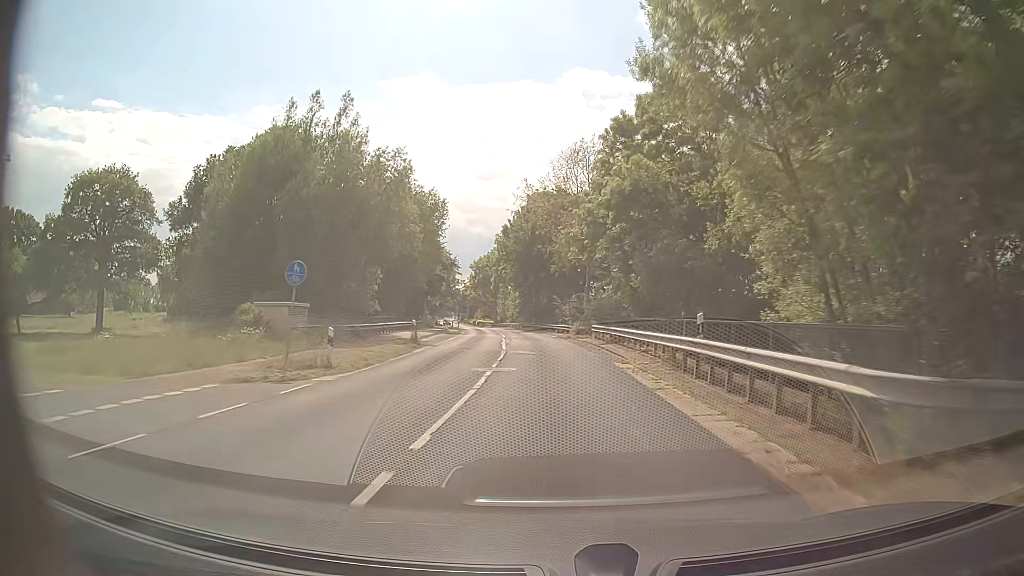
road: secondary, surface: asphalt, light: Day
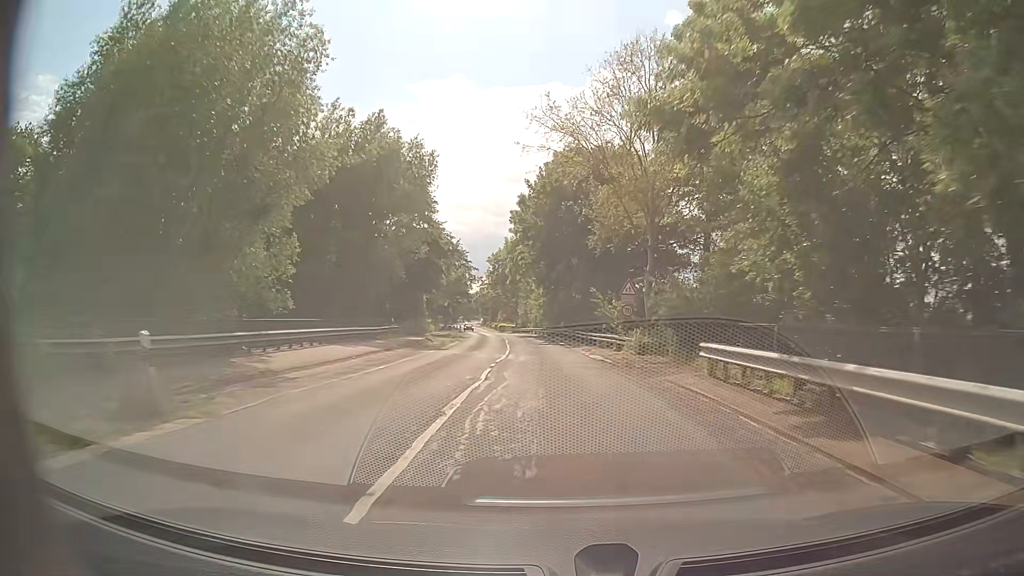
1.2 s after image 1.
(-0.4, +22.2) m; -2°
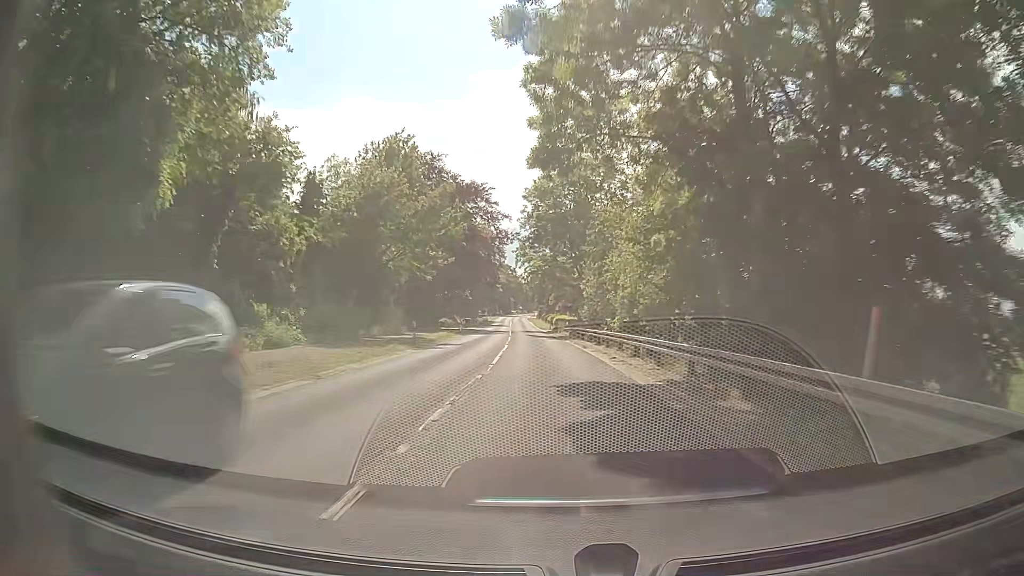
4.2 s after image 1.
(-2.6, +55.7) m; -6°
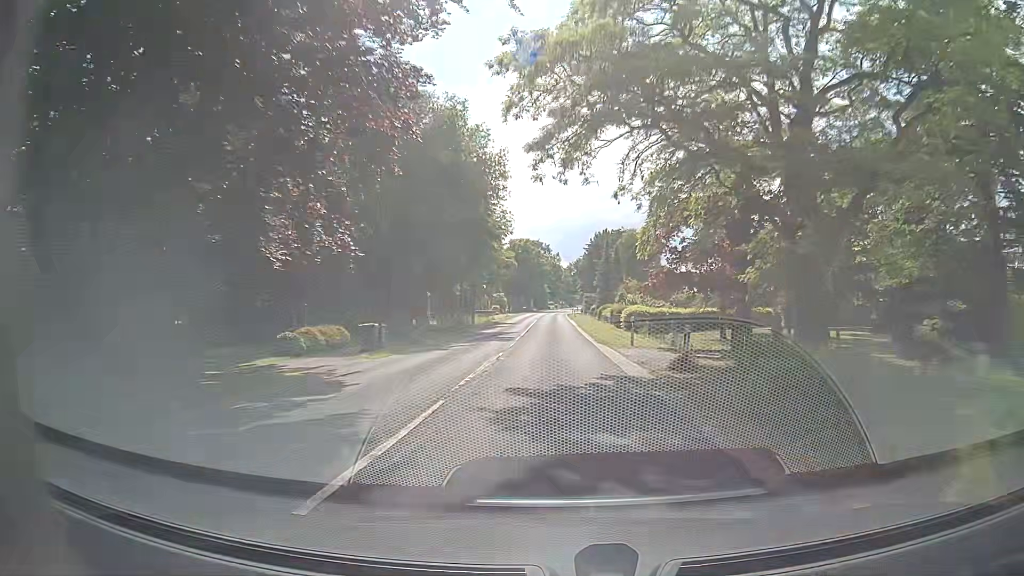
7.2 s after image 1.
(-1.6, +55.9) m; -3°
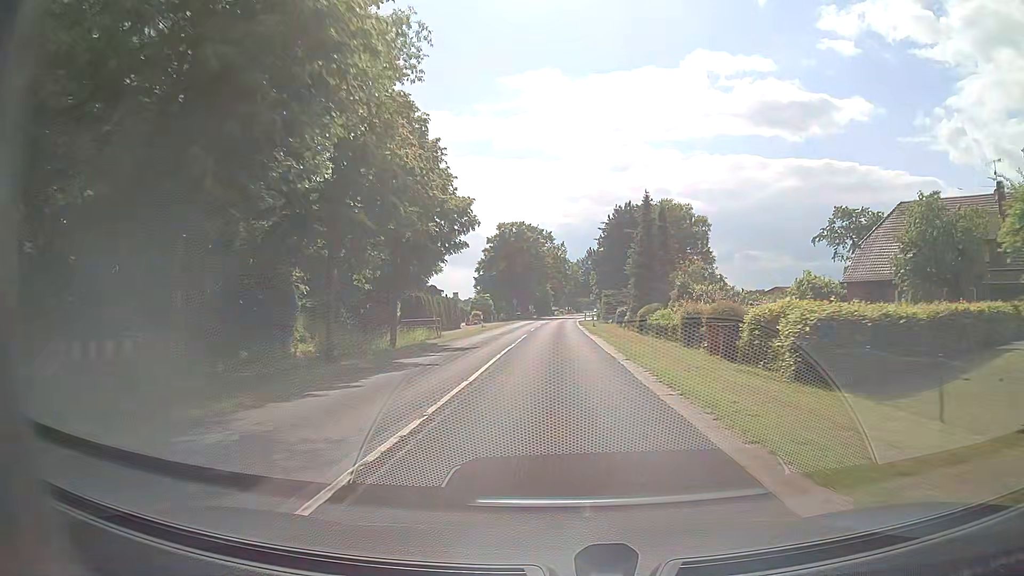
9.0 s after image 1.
(-0.5, +33.4) m; -1°
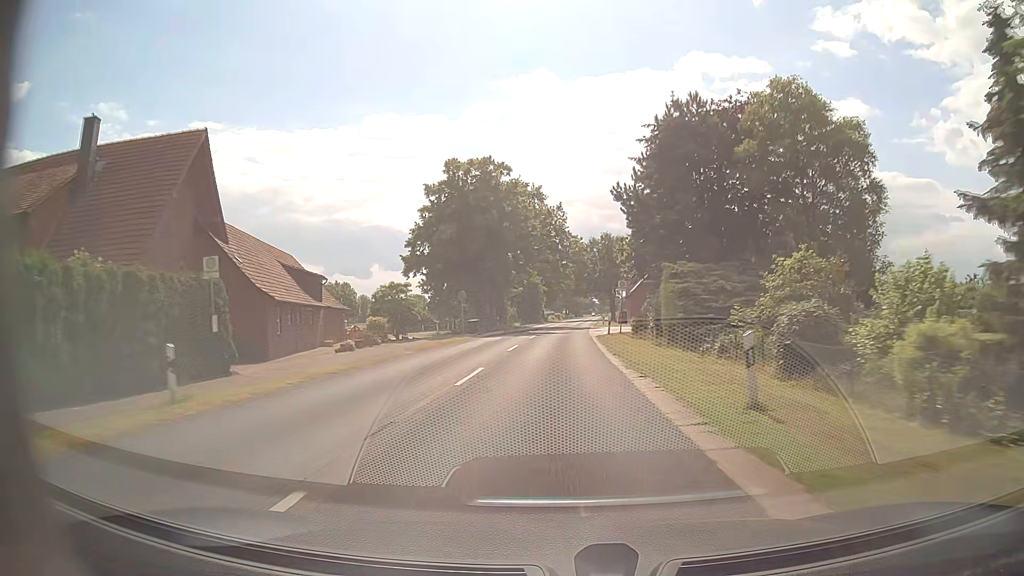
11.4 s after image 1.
(0.0, +44.2) m; 0°
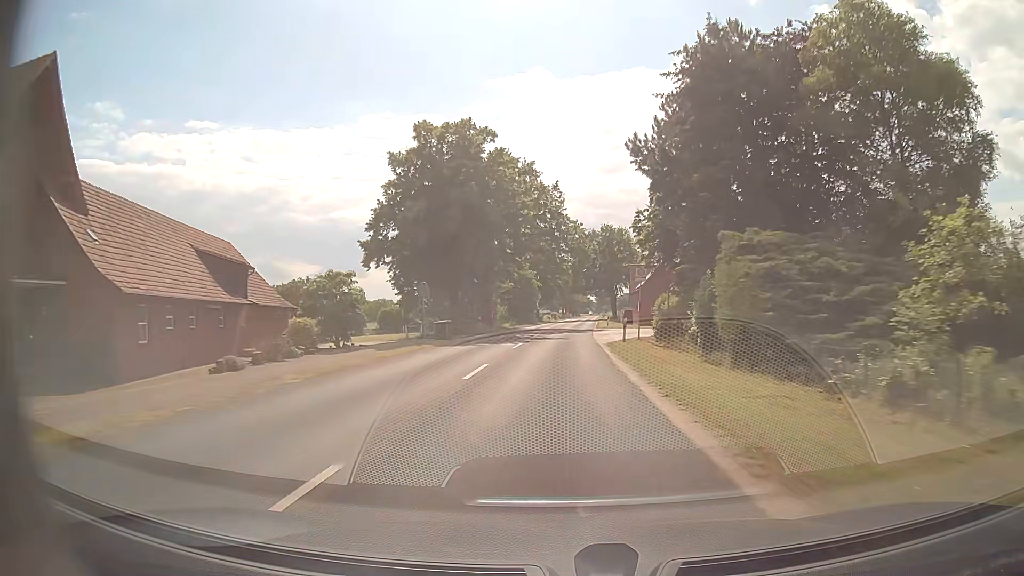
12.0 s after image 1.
(+0.1, +11.0) m; 0°
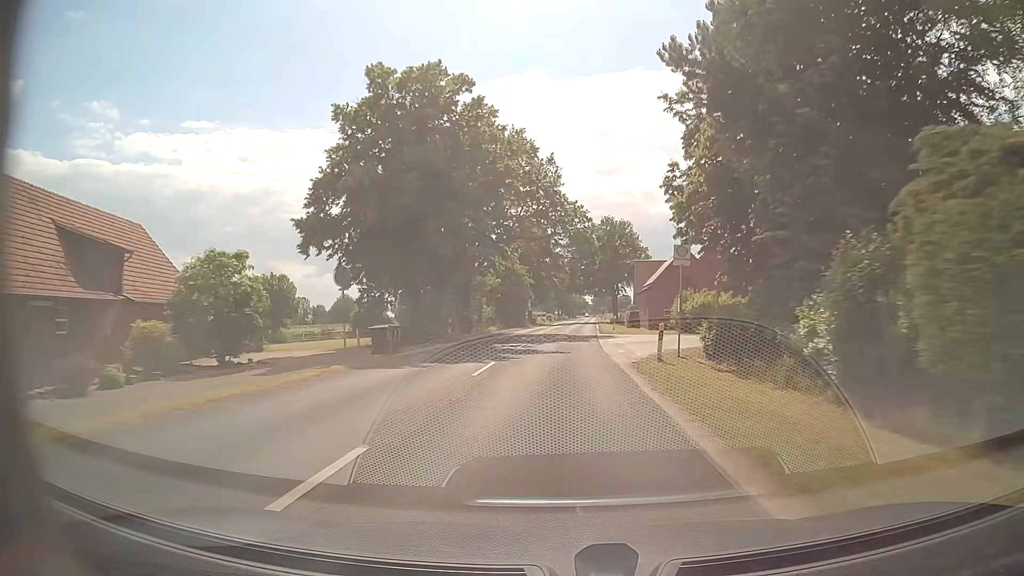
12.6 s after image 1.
(+0.1, +11.0) m; 0°
(0, +10) (0, +20) (0, +30) (+1, +40) (+1, +50) (+2, +60) (+2, +70) (+3, +80) (+3, +90) (+4, +100) m
